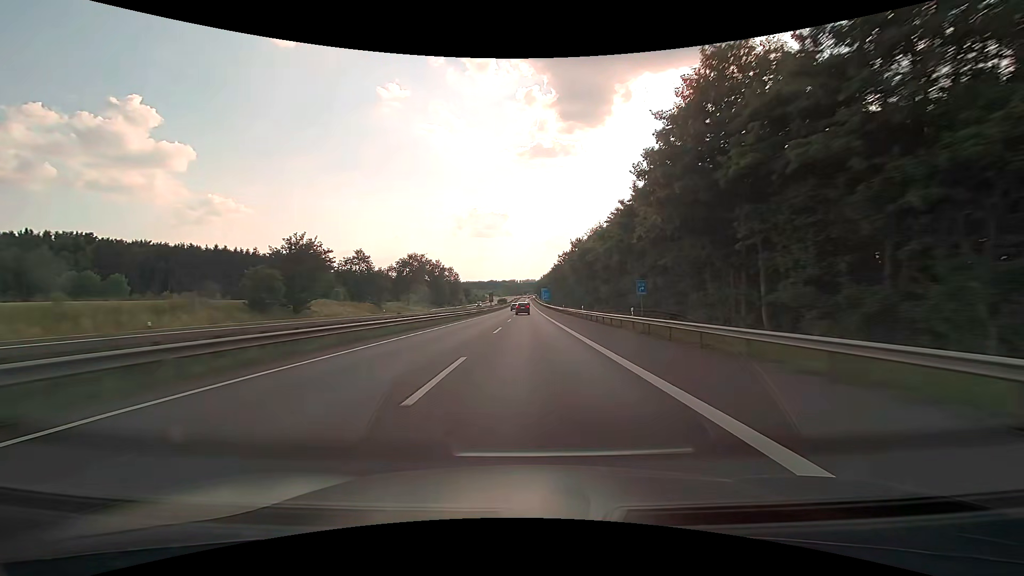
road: motorway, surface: asphalt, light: Day
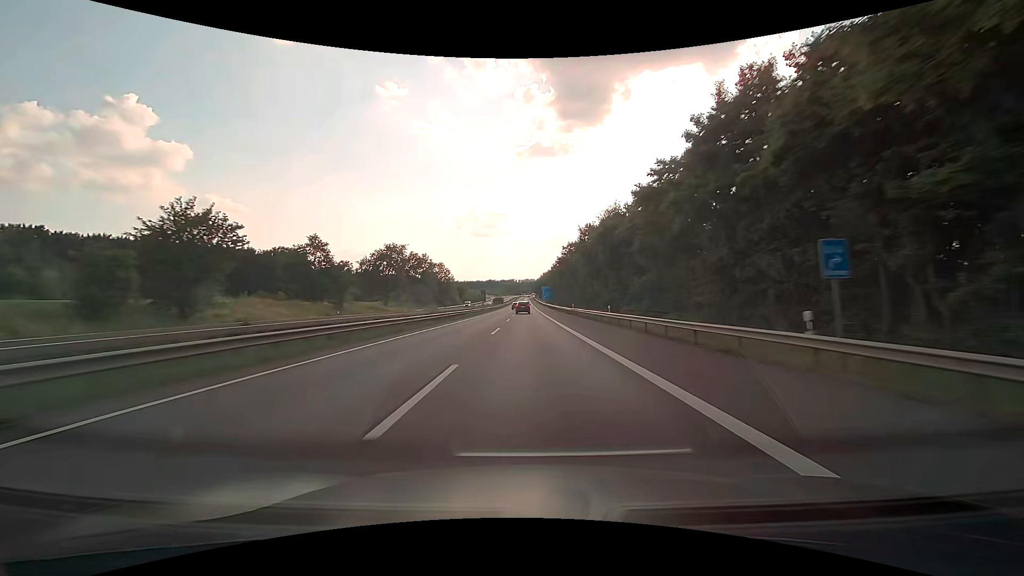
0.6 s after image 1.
(0.0, +19.4) m; 0°
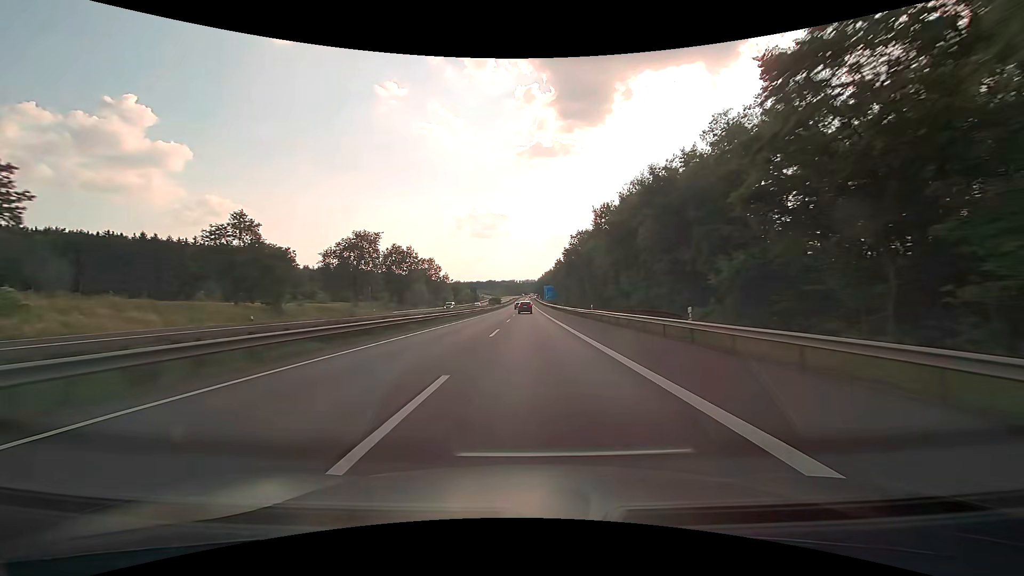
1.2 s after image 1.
(0.0, +19.4) m; 0°
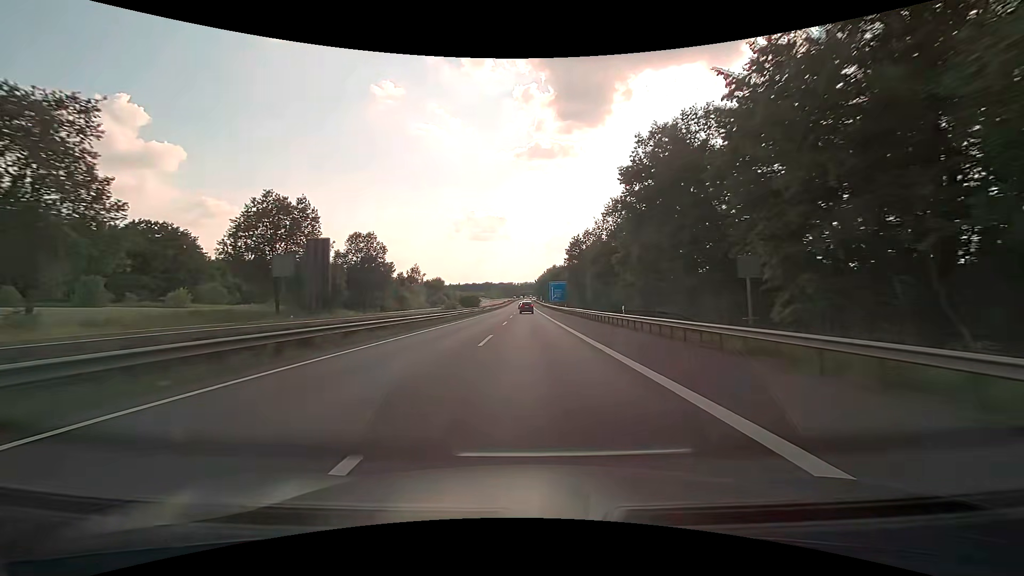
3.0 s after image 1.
(+0.1, +58.1) m; 0°
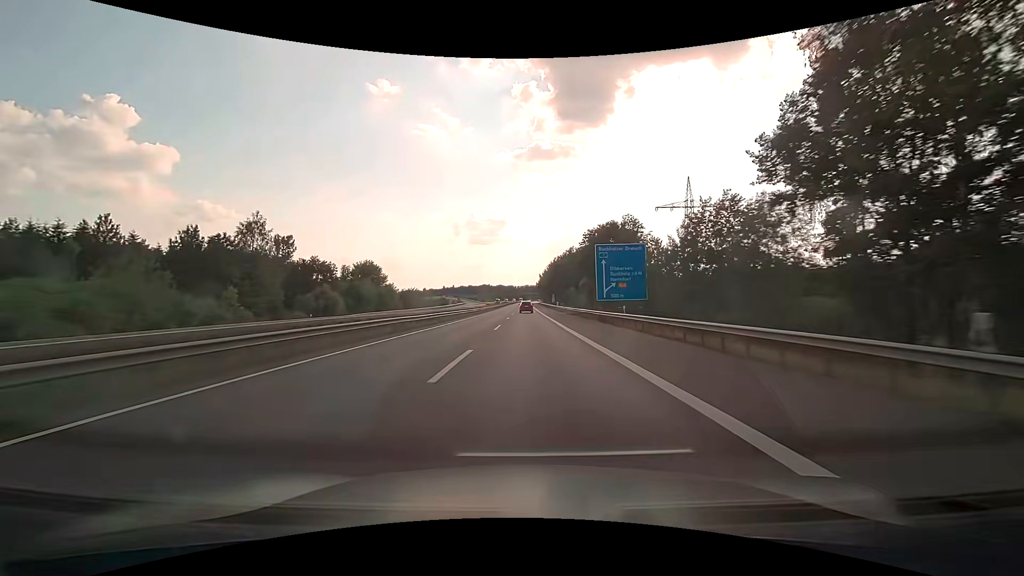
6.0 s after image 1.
(-0.1, +96.5) m; 0°
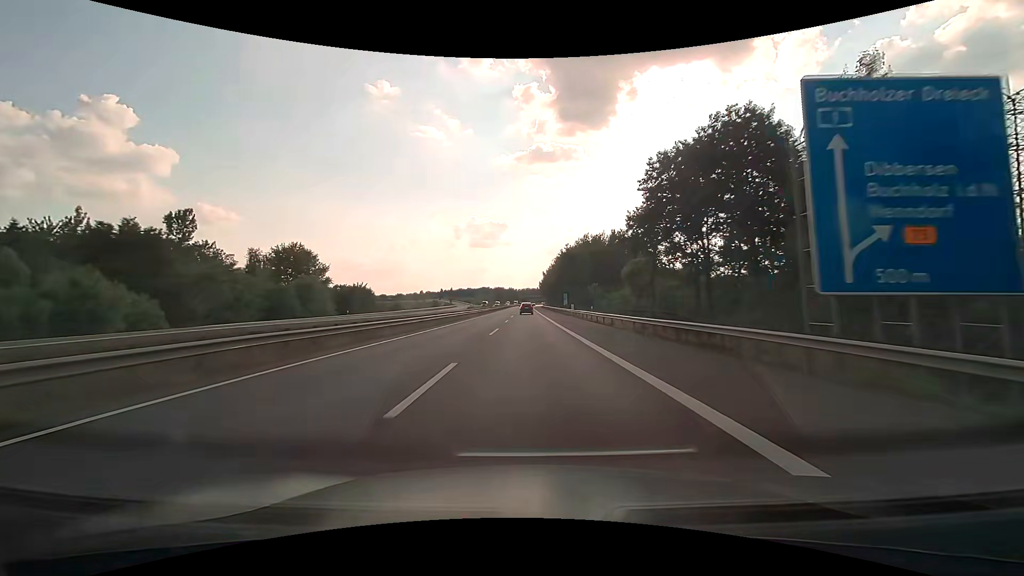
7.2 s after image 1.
(0.0, +38.5) m; 0°
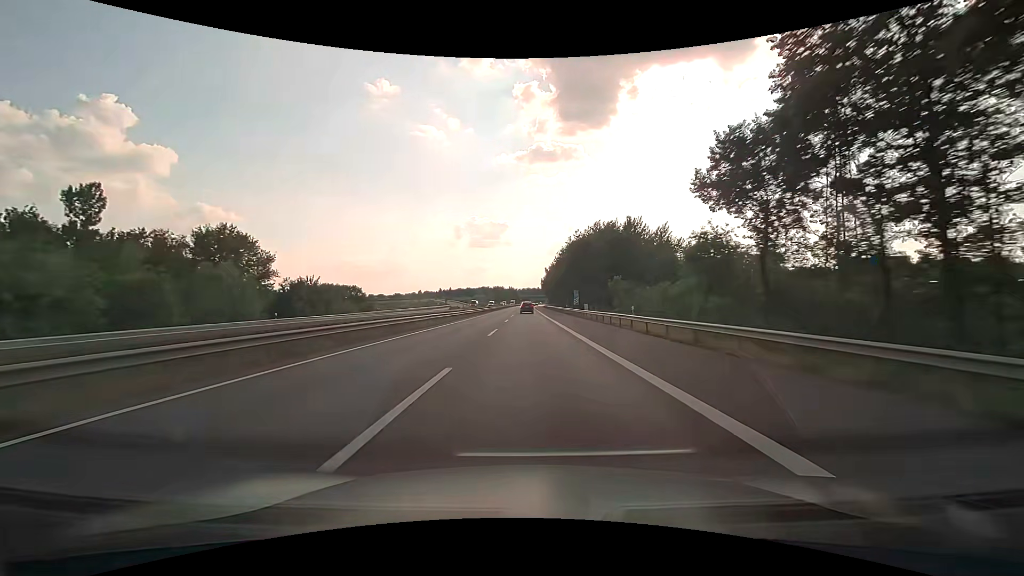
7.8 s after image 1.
(0.0, +19.3) m; 0°
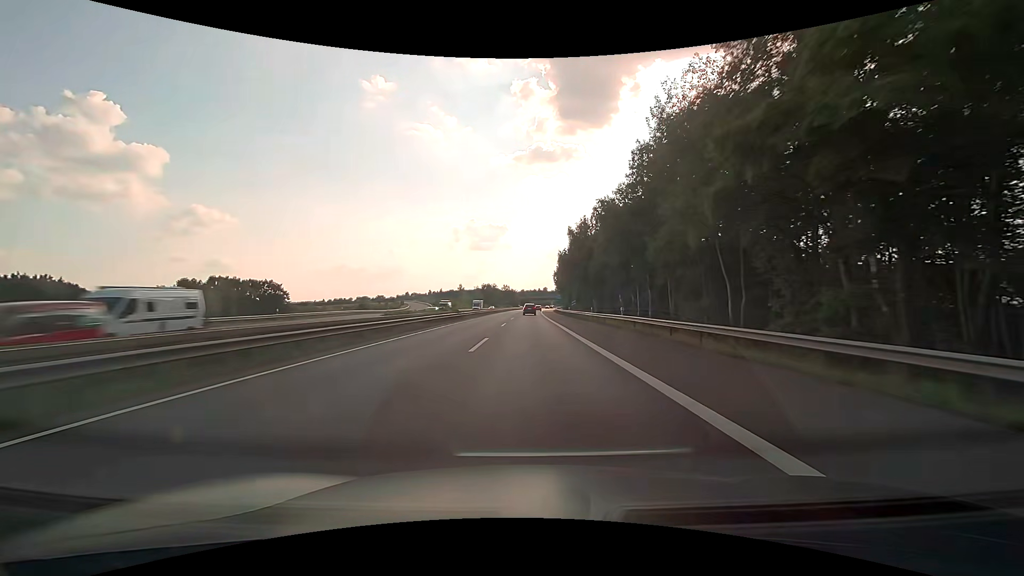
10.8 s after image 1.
(0.0, +96.7) m; 0°
(0, +10) (0, +20) (0, +30) (0, +40) (0, +50) (0, +60) (0, +70) (0, +80) (+1, +90) (+1, +100) m
